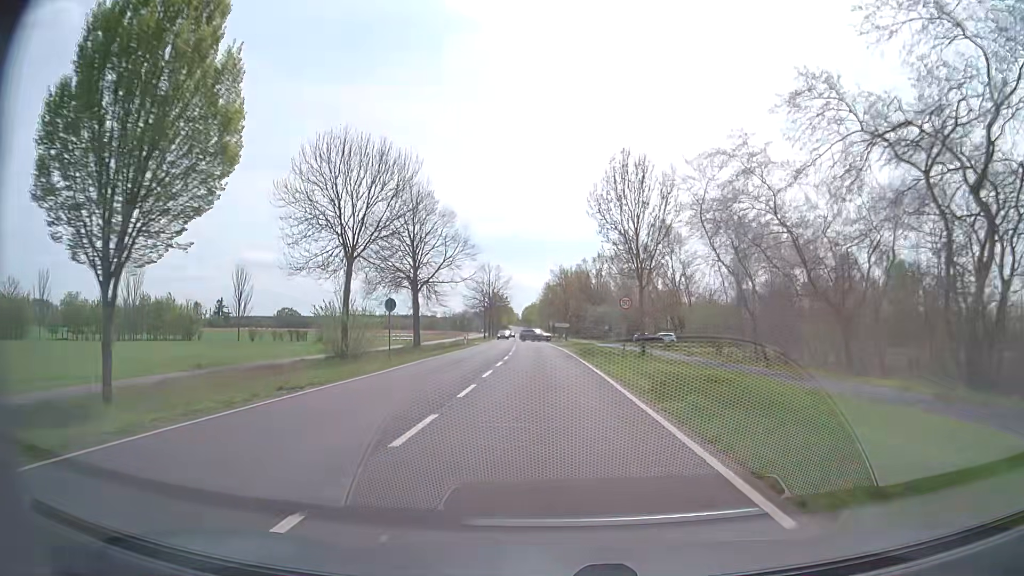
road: secondary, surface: asphalt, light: Day
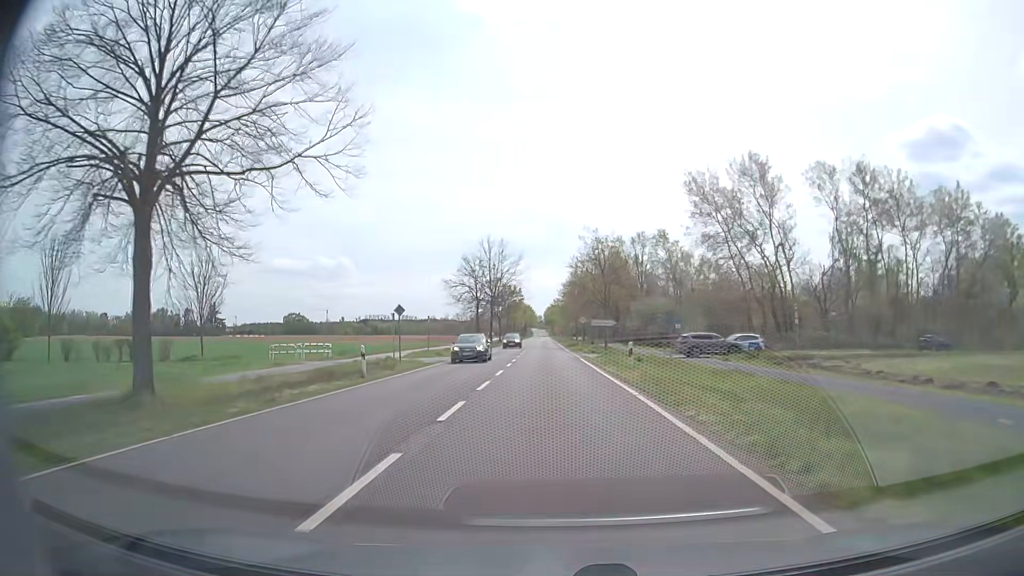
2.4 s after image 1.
(-0.8, +39.3) m; -2°
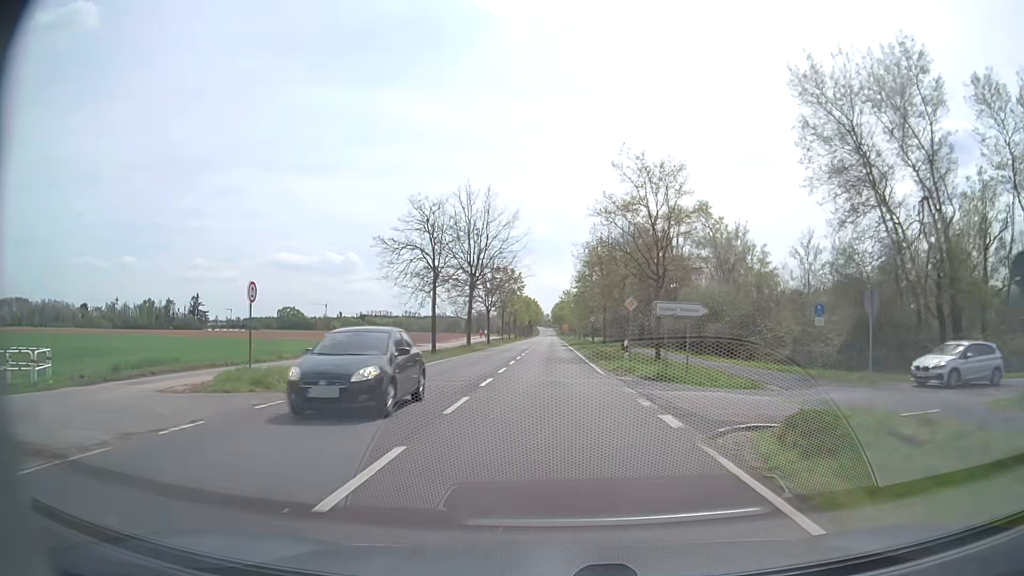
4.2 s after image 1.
(-0.2, +29.4) m; 0°
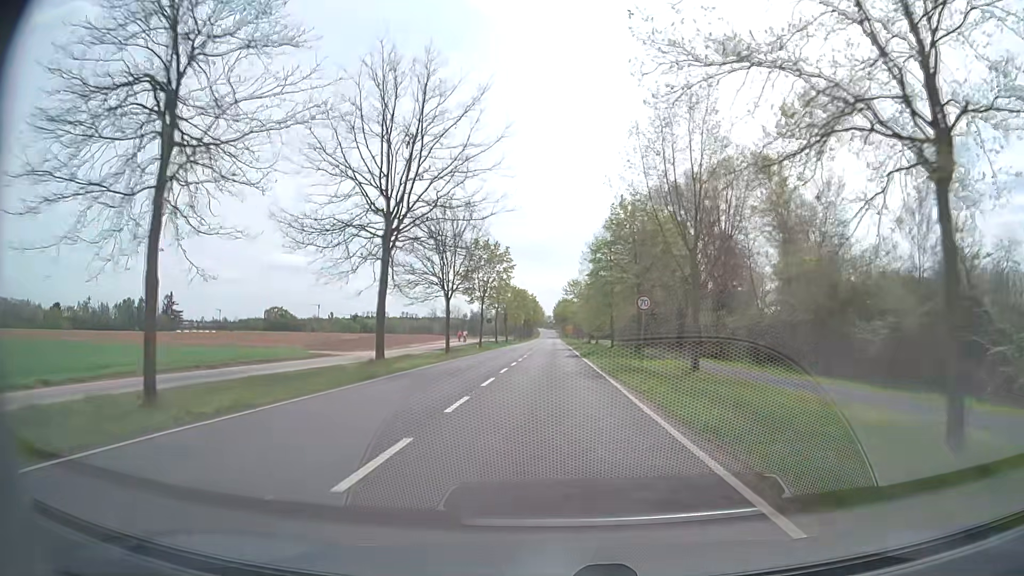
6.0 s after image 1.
(0.0, +29.5) m; 0°
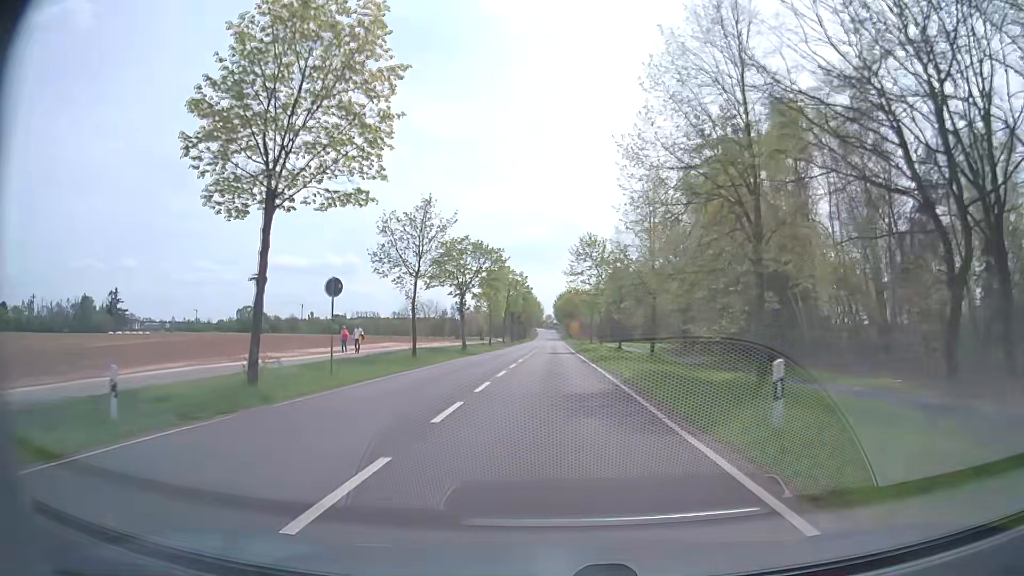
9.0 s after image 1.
(-0.1, +49.6) m; 0°
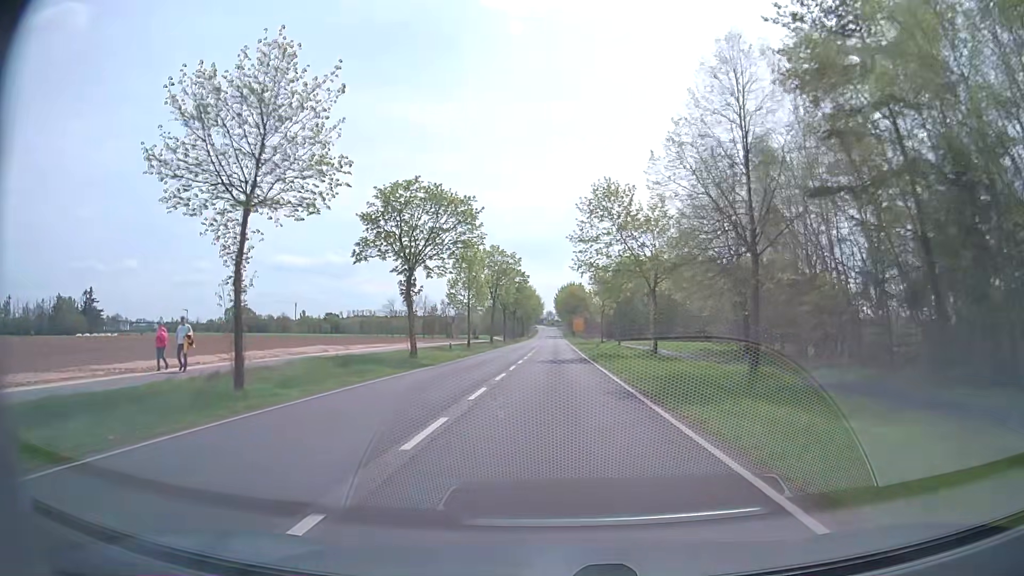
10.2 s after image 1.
(-0.1, +20.0) m; 0°
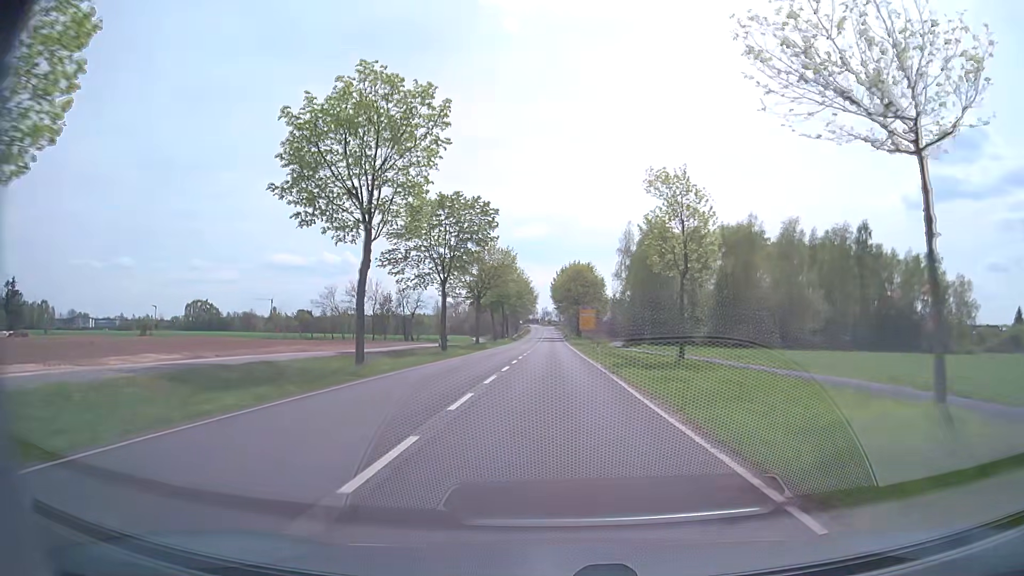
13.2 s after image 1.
(+0.1, +50.4) m; 0°
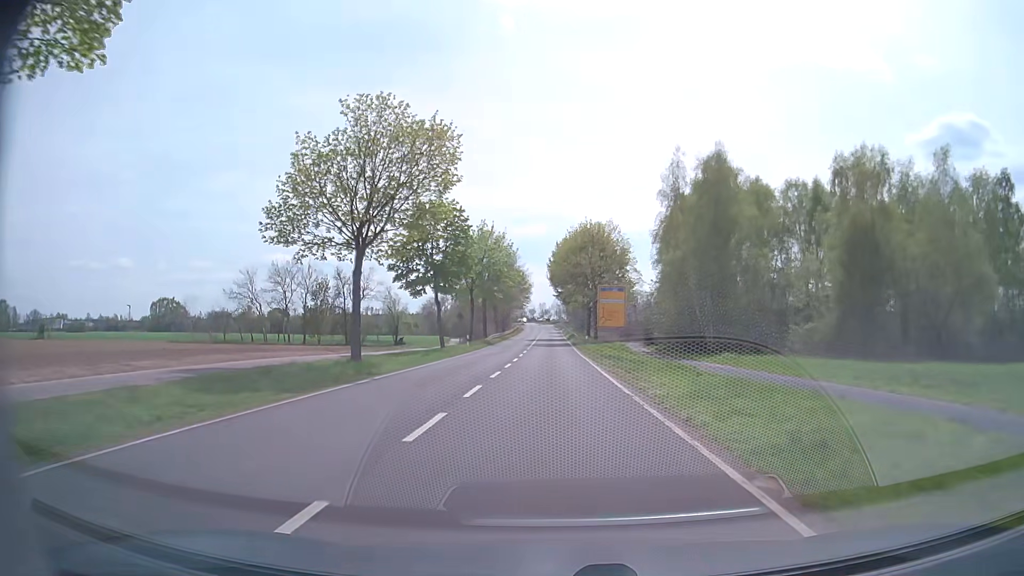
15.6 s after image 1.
(+0.2, +39.3) m; 0°
(0, +10) (0, +20) (0, +30) (0, +40) (0, +50) (0, +60) (0, +70) (0, +80) (0, +90) (0, +100) m
